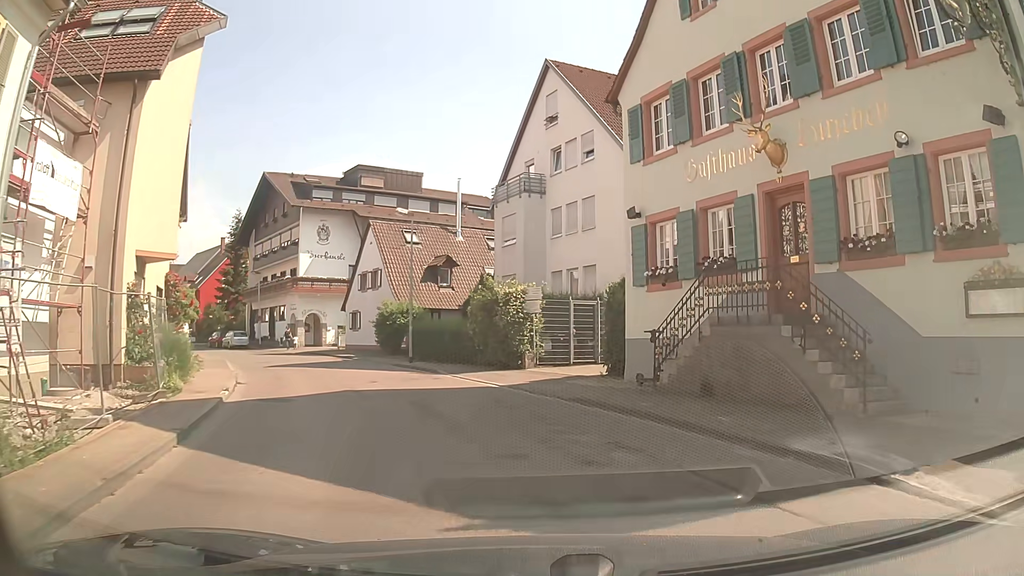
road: tertiary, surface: asphalt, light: Day
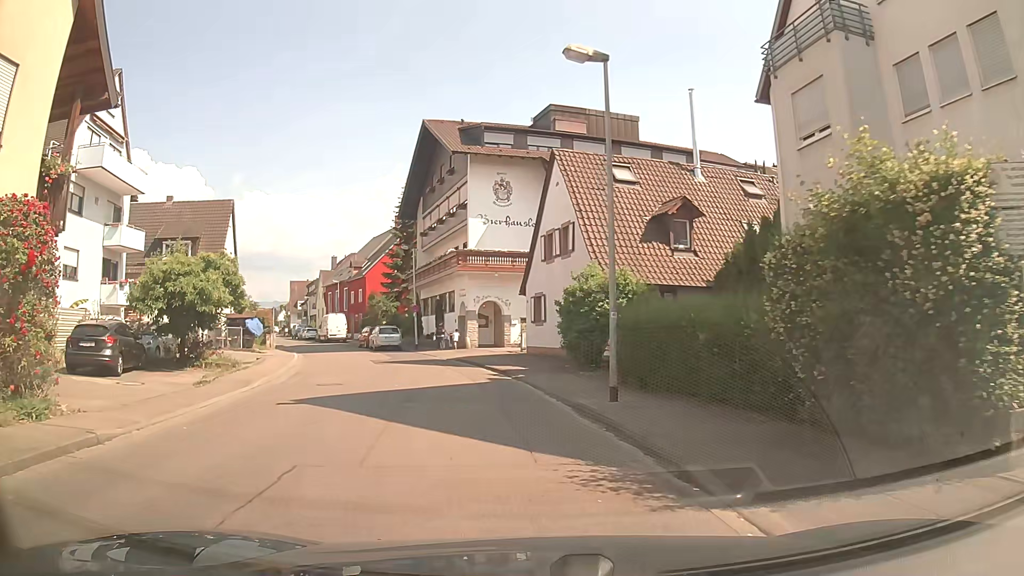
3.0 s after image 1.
(-2.2, +16.2) m; -21°
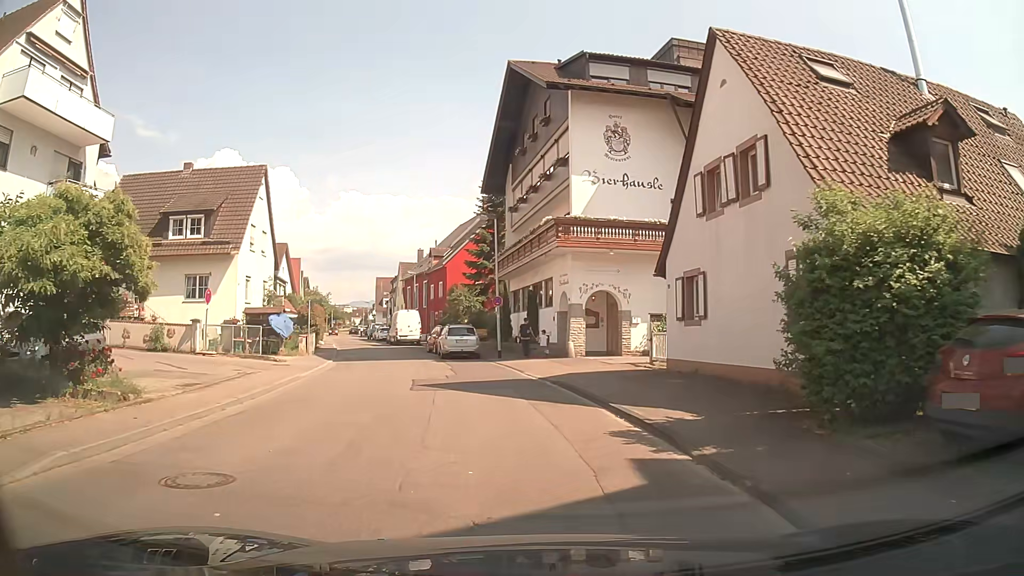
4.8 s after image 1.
(-0.7, +11.2) m; -7°
